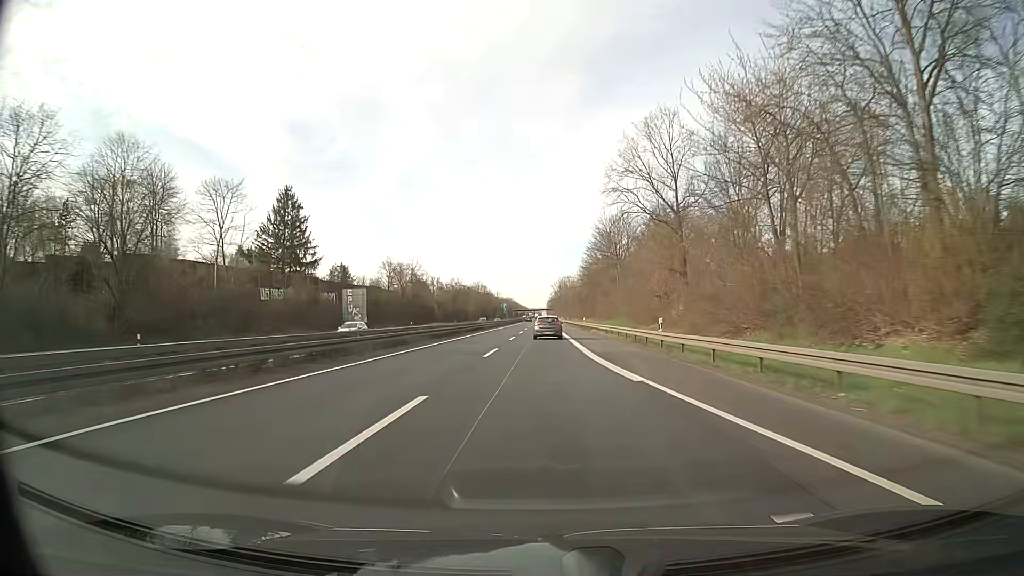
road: trunk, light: Day
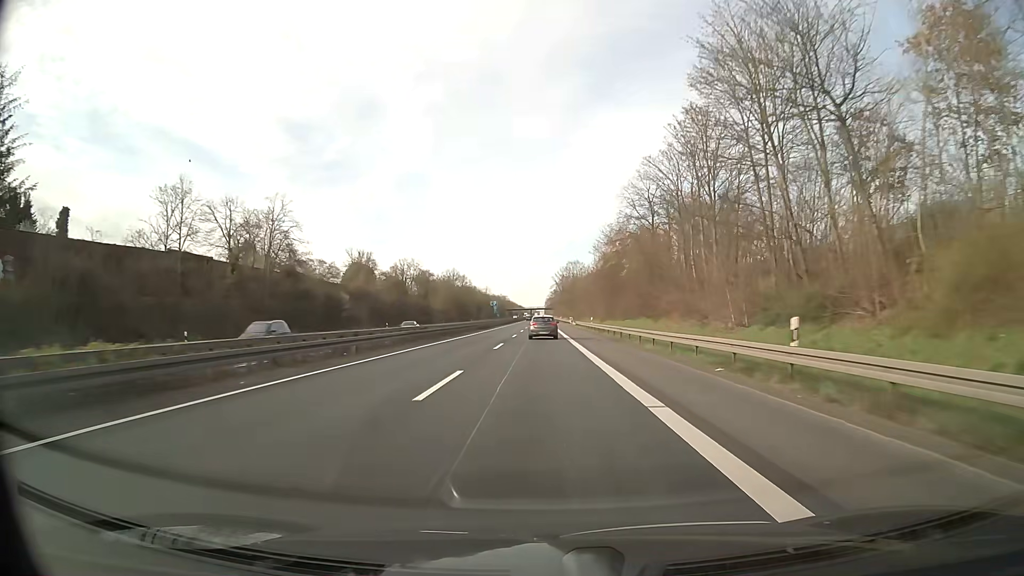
(0.0, +66.7) m; 0°
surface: asphalt
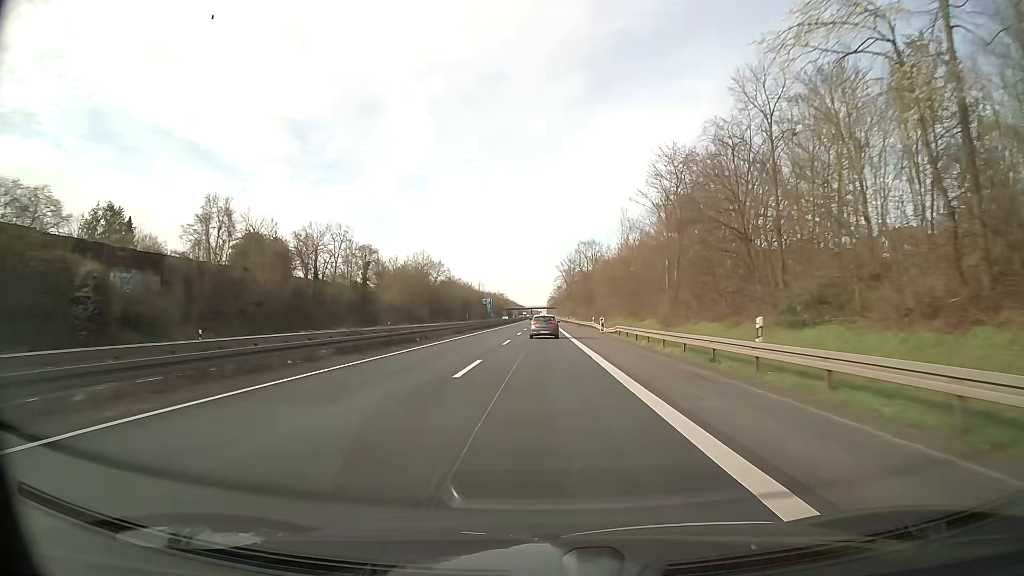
(-0.1, +50.0) m; 0°
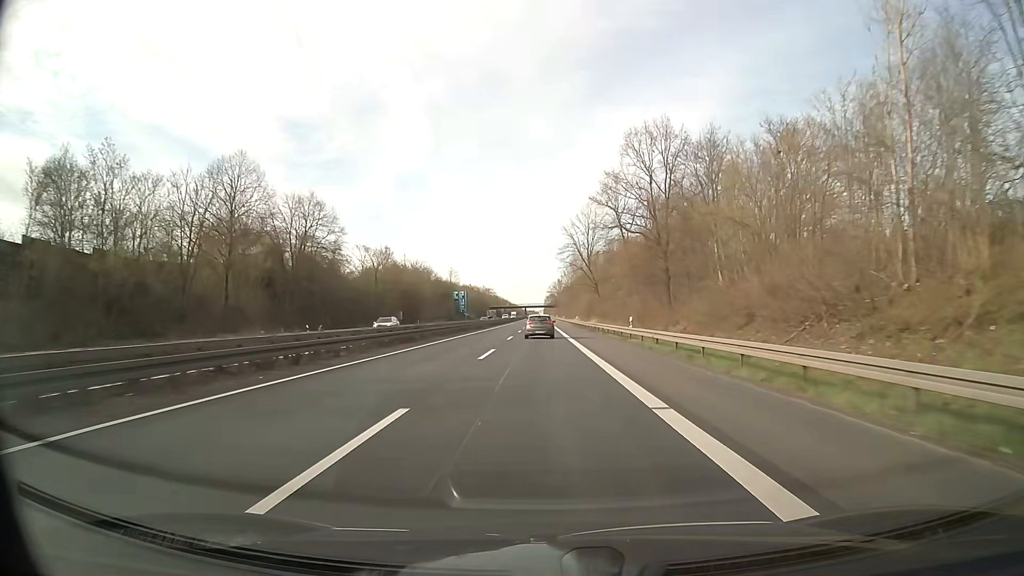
(+0.3, +83.4) m; 0°
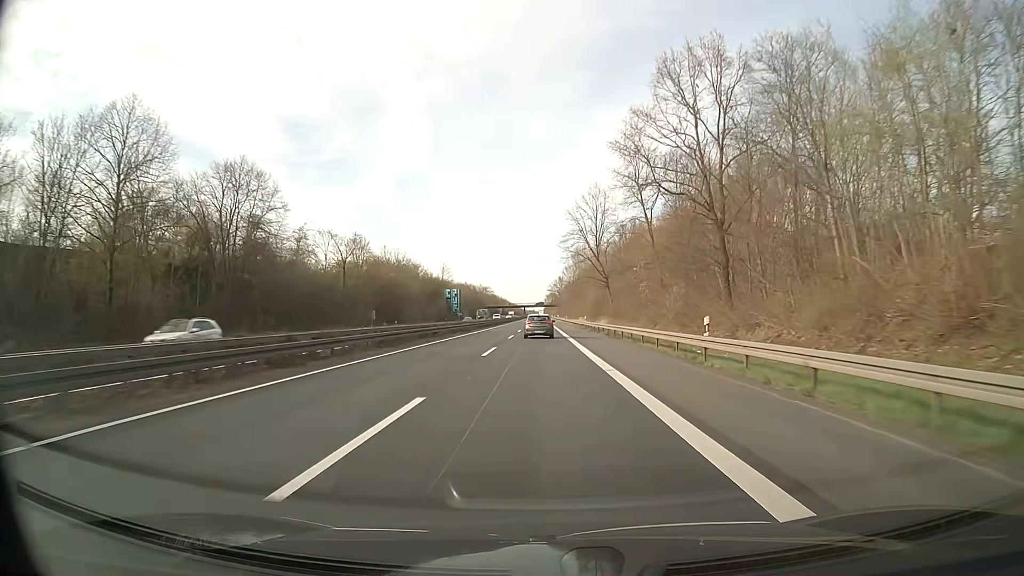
(0.0, +16.7) m; 0°
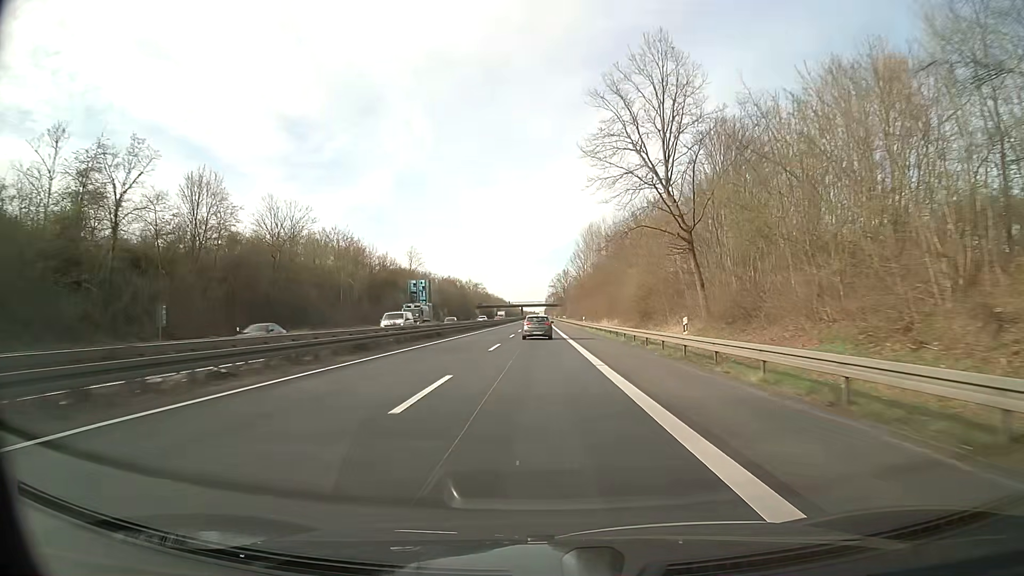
(-0.1, +49.8) m; 0°
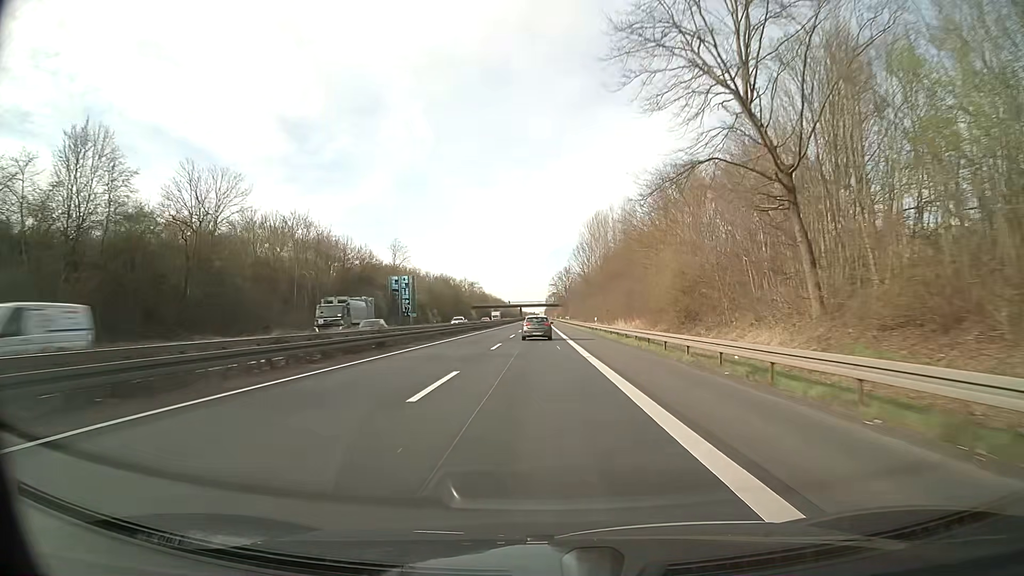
(0.0, +16.7) m; 0°
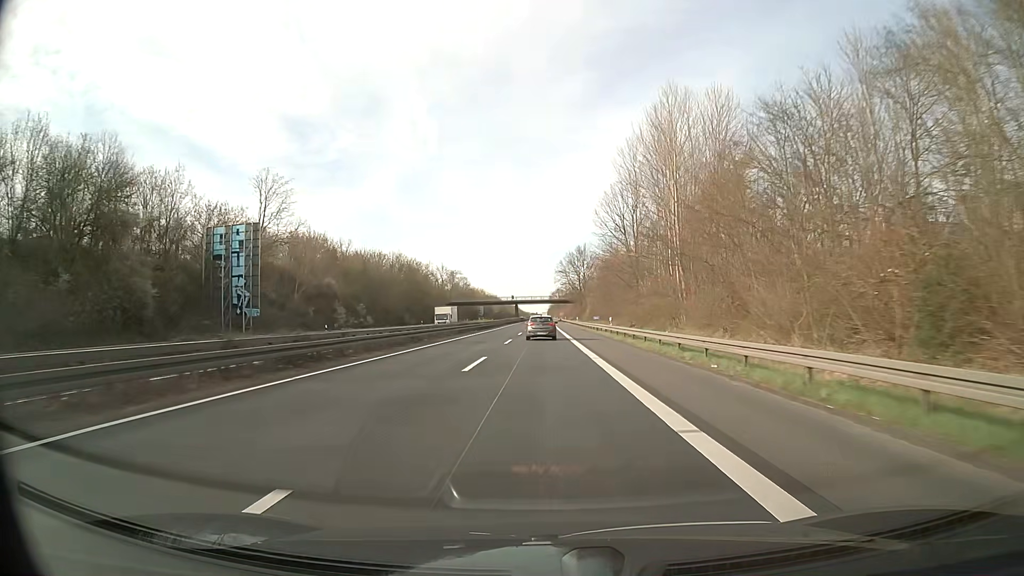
(-0.3, +65.7) m; 0°
(0, +10) (0, +20) (0, +30) (0, +40) (0, +50) (0, +60) (0, +70) (0, +80) (0, +90) (0, +100) m
